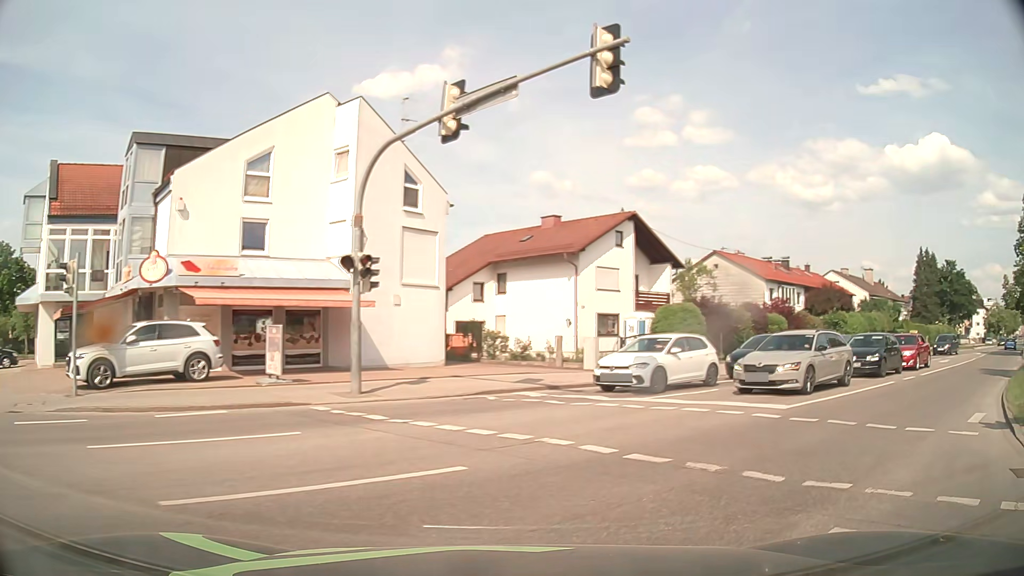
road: secondary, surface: asphalt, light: Day
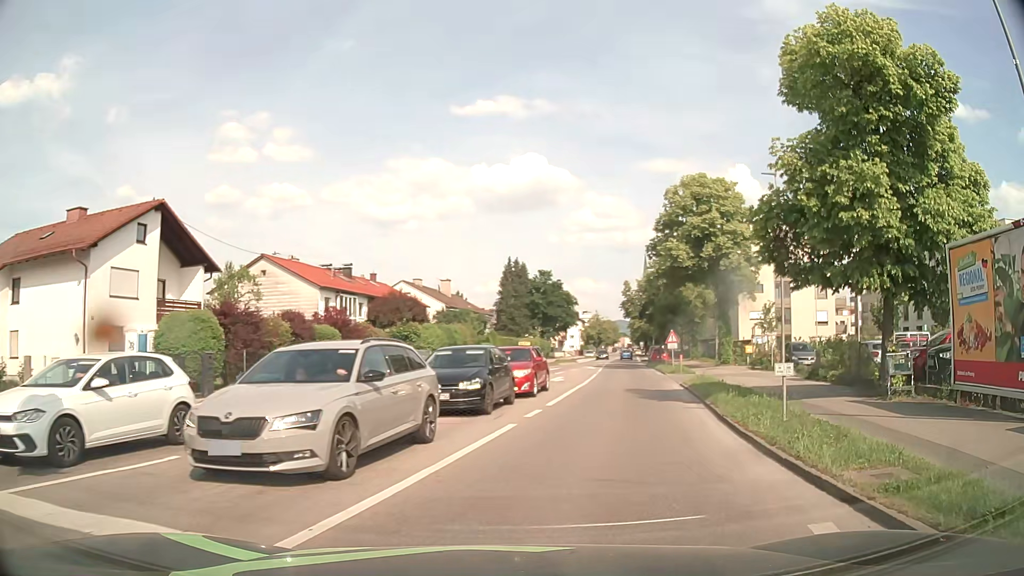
(+2.7, +8.0) m; +36°
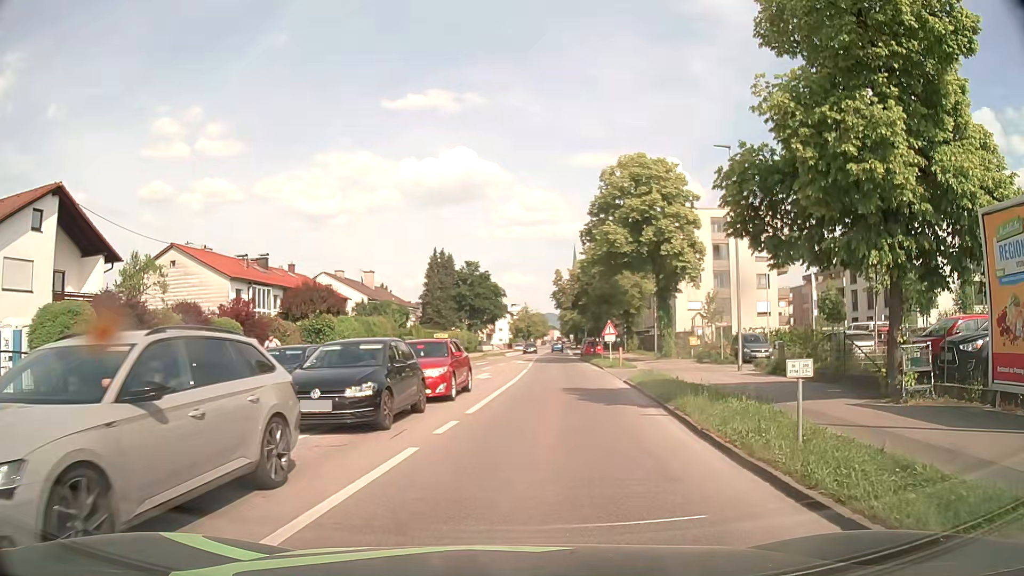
(+0.2, +3.6) m; +6°
(+1, +10) (+1, +20) (+2, +30) (+3, +40) (+3, +50) (+4, +60) (+5, +70) (+5, +80) (+6, +90) (+7, +100) m
